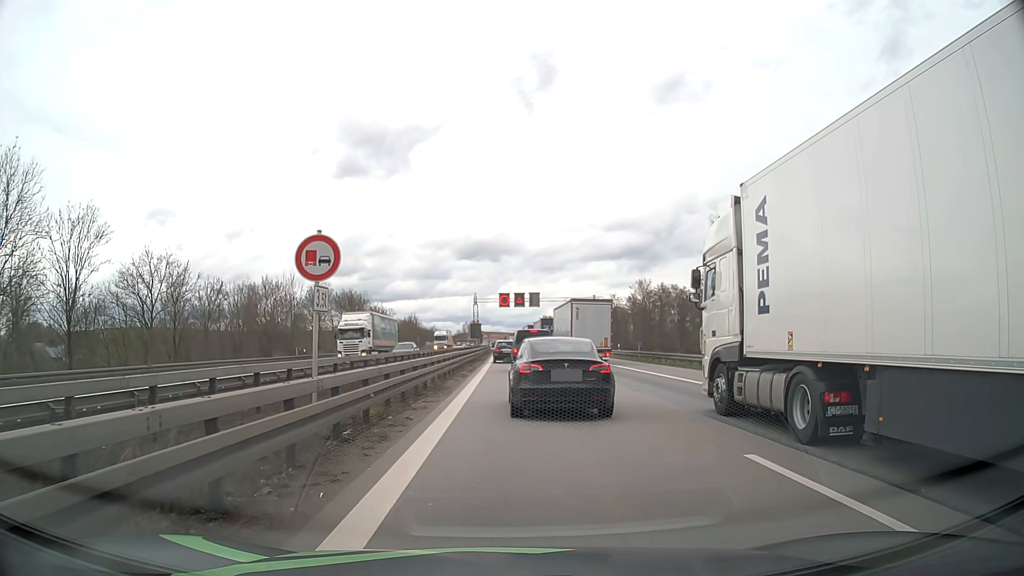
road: motorway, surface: asphalt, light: Day
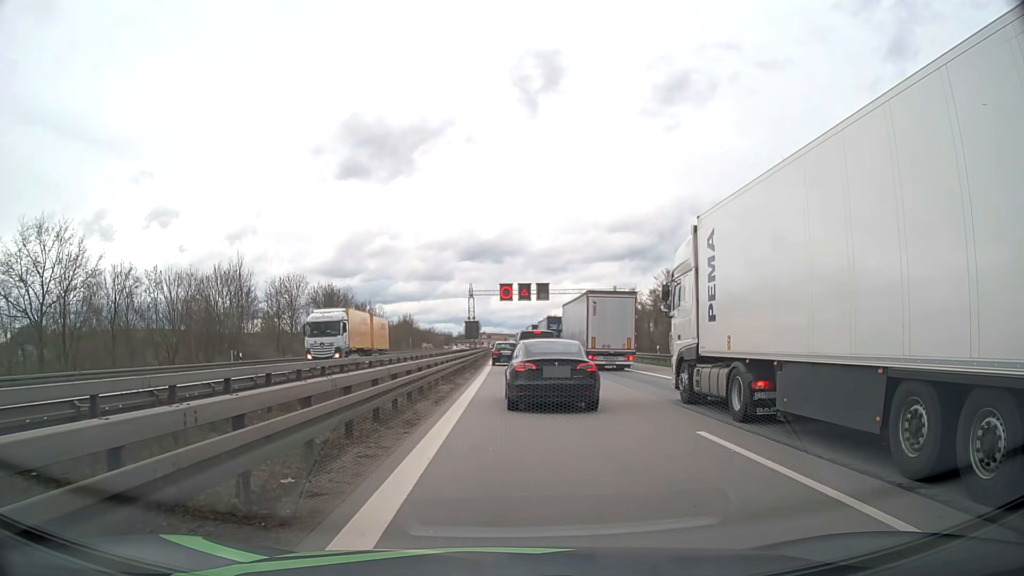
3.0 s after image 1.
(0.0, +15.7) m; 0°
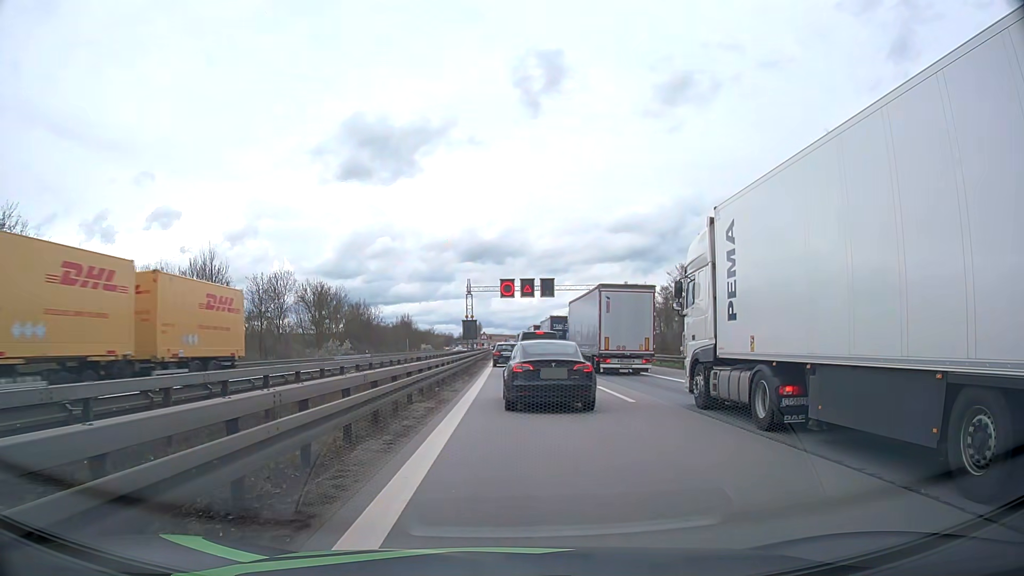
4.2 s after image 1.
(0.0, +6.3) m; 0°
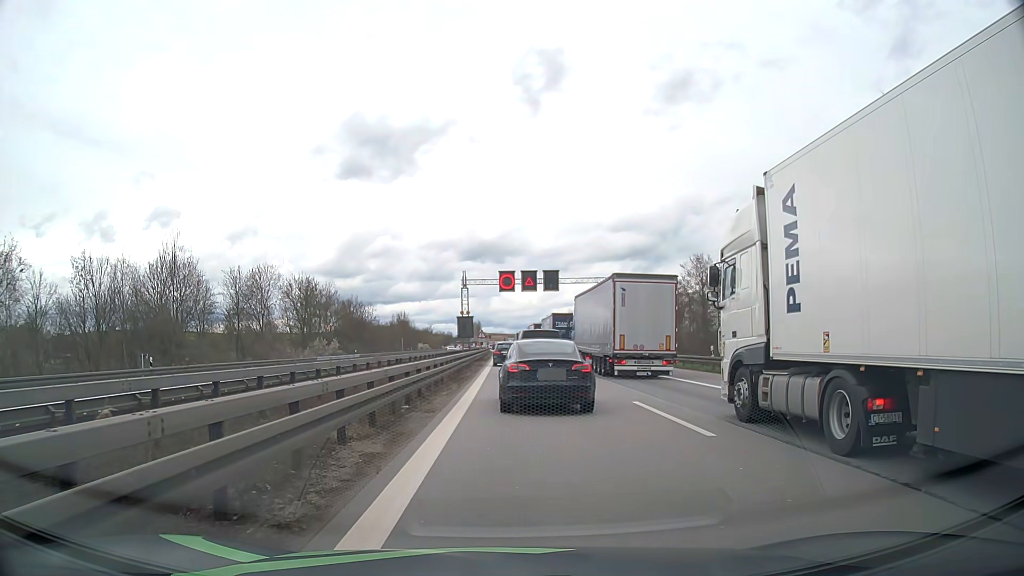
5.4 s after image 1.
(0.0, +6.4) m; 0°
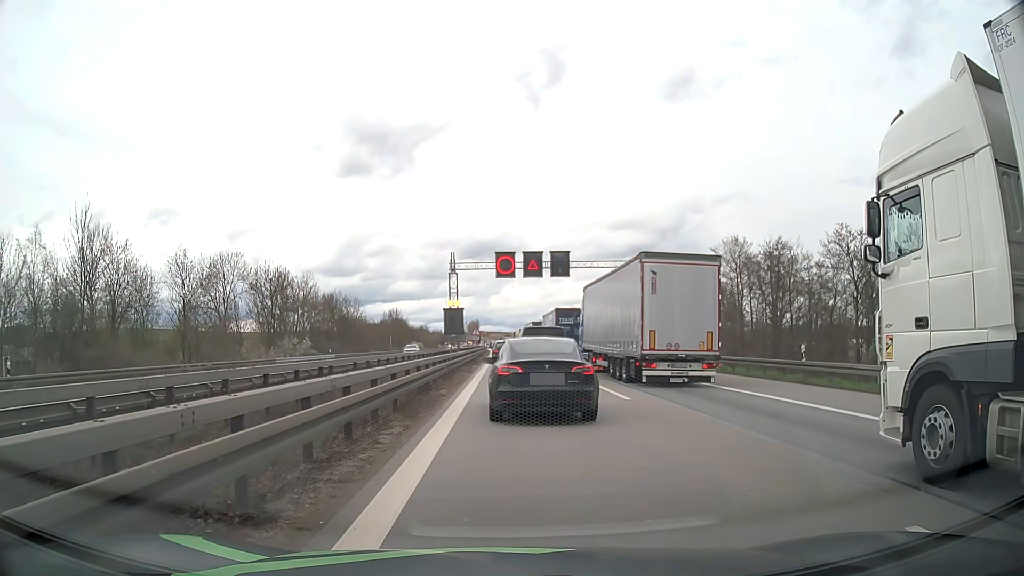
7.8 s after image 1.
(0.0, +11.5) m; 0°
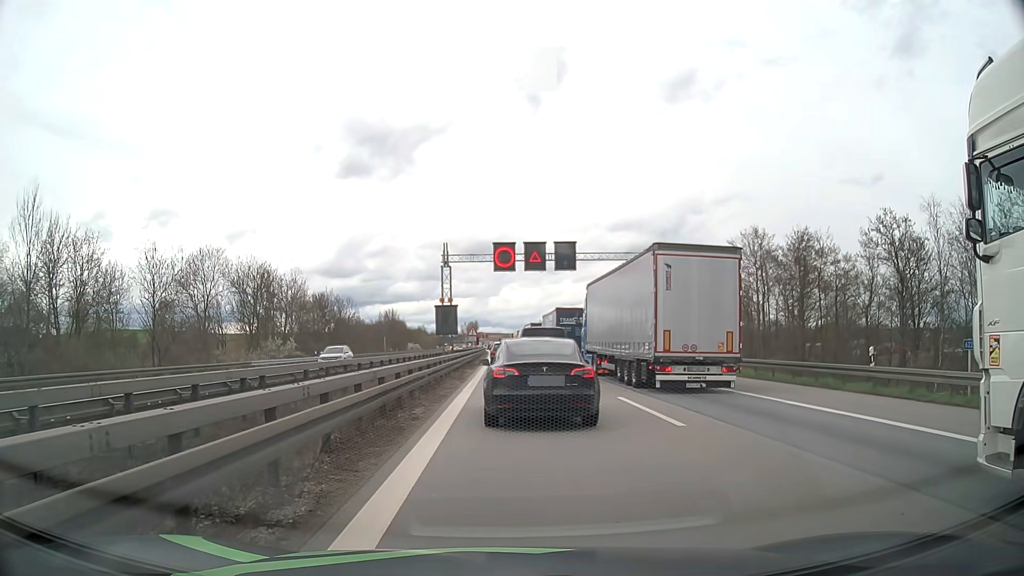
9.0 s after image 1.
(0.0, +5.1) m; 0°
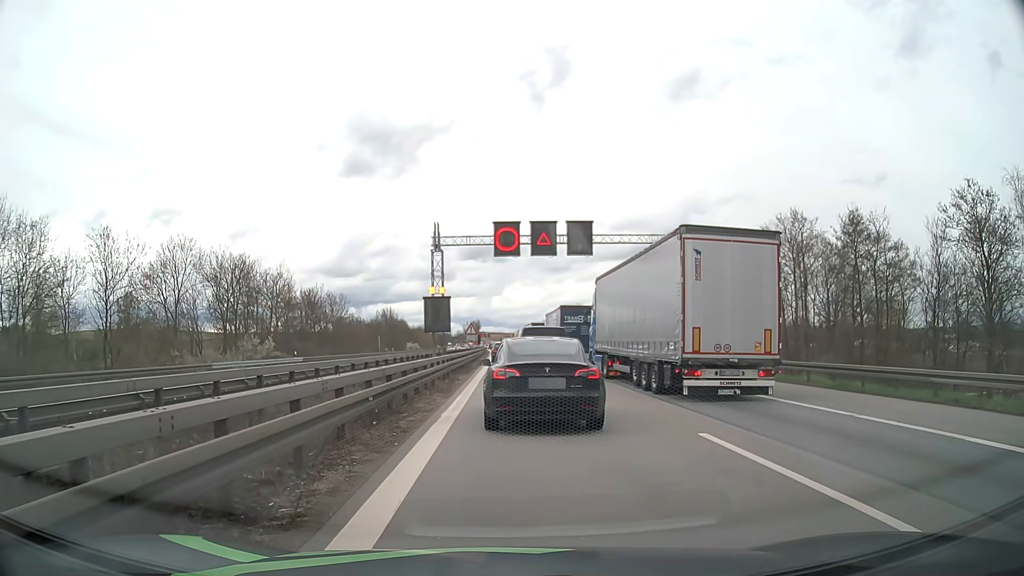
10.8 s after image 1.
(0.0, +7.2) m; 0°
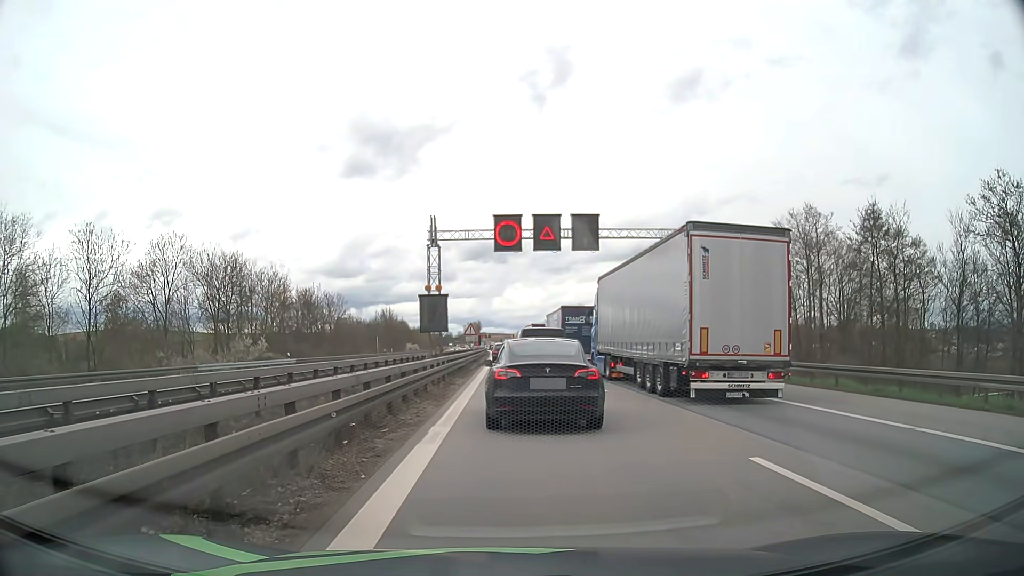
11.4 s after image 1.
(0.0, +2.2) m; -1°
(0, +10) (0, +20) (0, +30) (+1, +40) (+1, +50) (+1, +60) (+1, +70) (+1, +80) (+1, +90) (+1, +100) m
